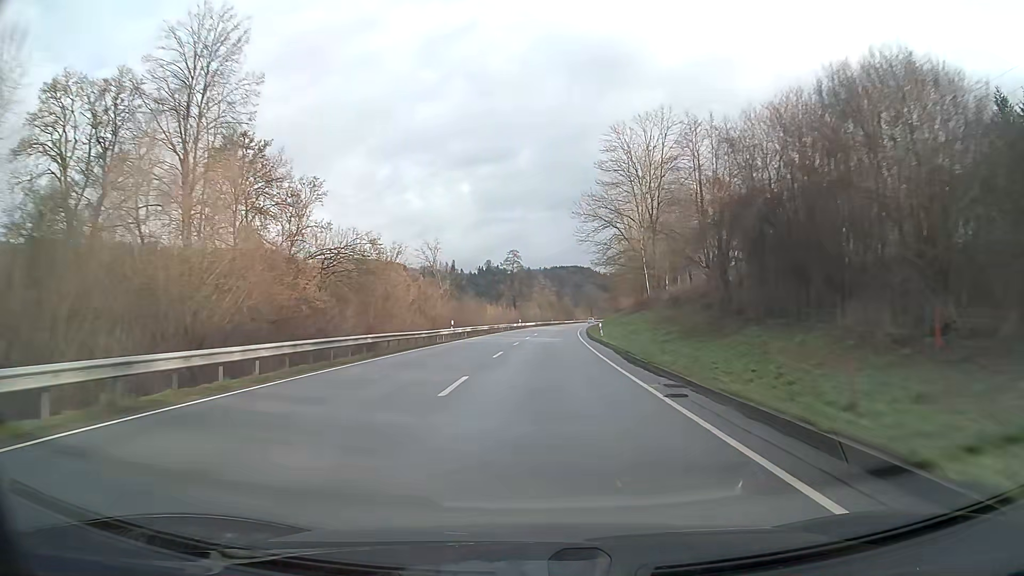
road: primary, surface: asphalt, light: Day
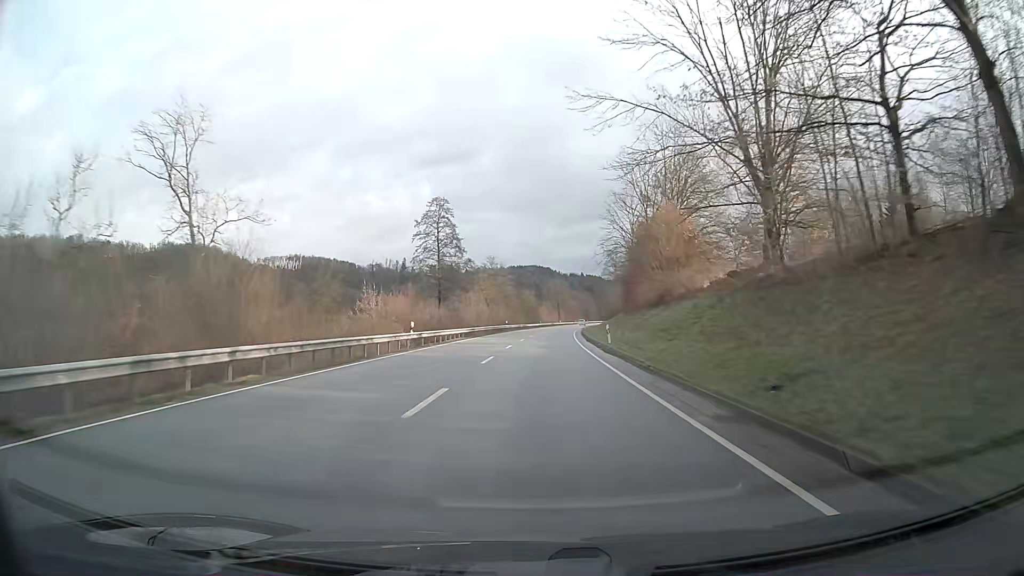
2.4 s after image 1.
(+2.0, +63.1) m; +4°
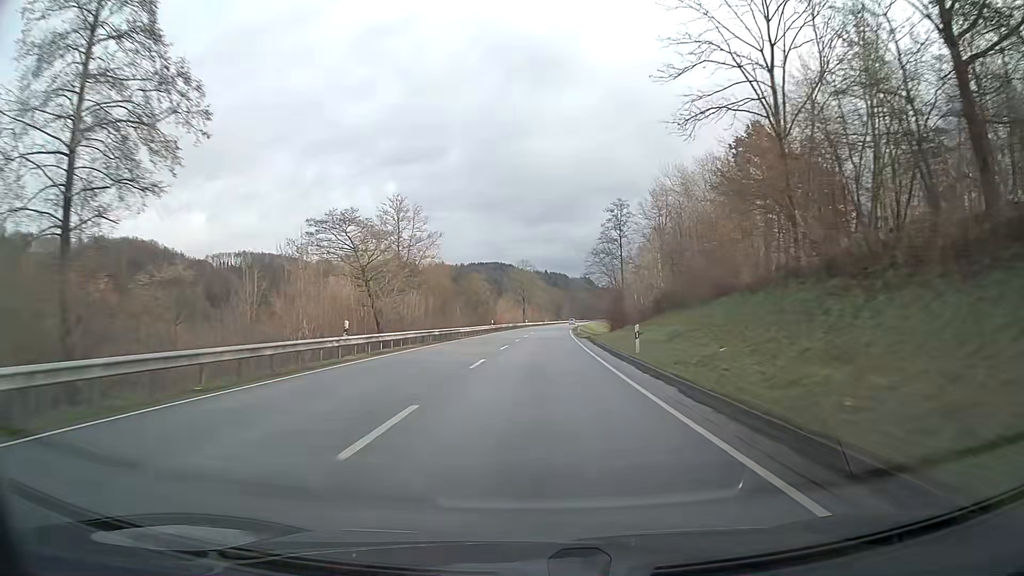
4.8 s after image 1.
(+1.7, +63.2) m; +3°
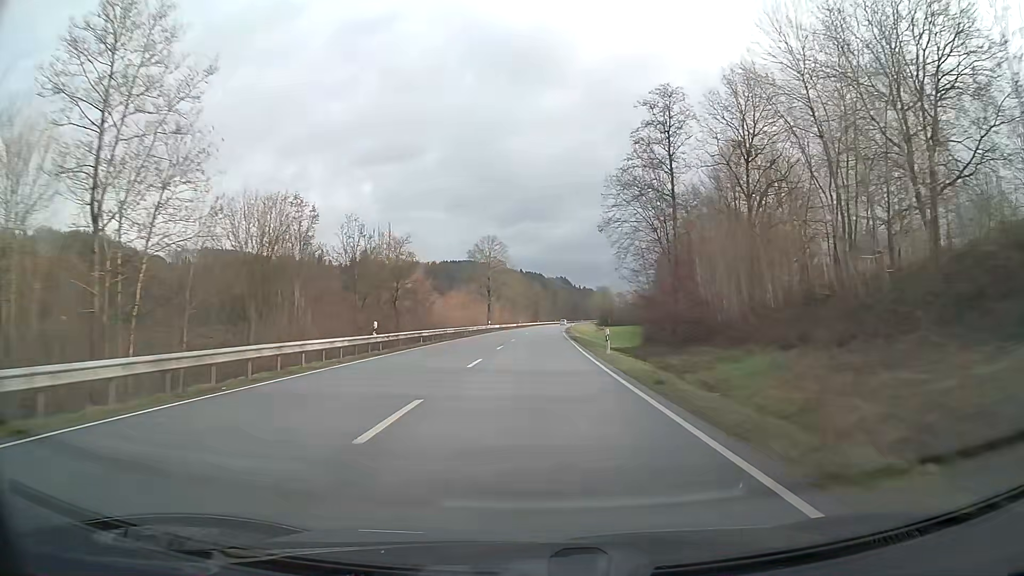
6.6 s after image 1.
(+1.0, +47.5) m; +2°
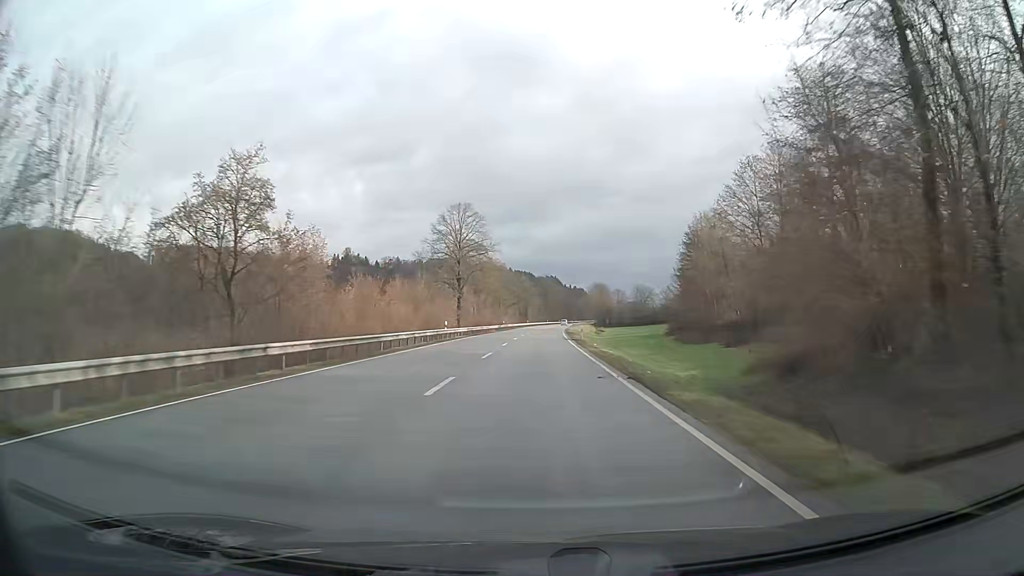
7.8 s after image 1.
(+0.2, +31.7) m; +1°
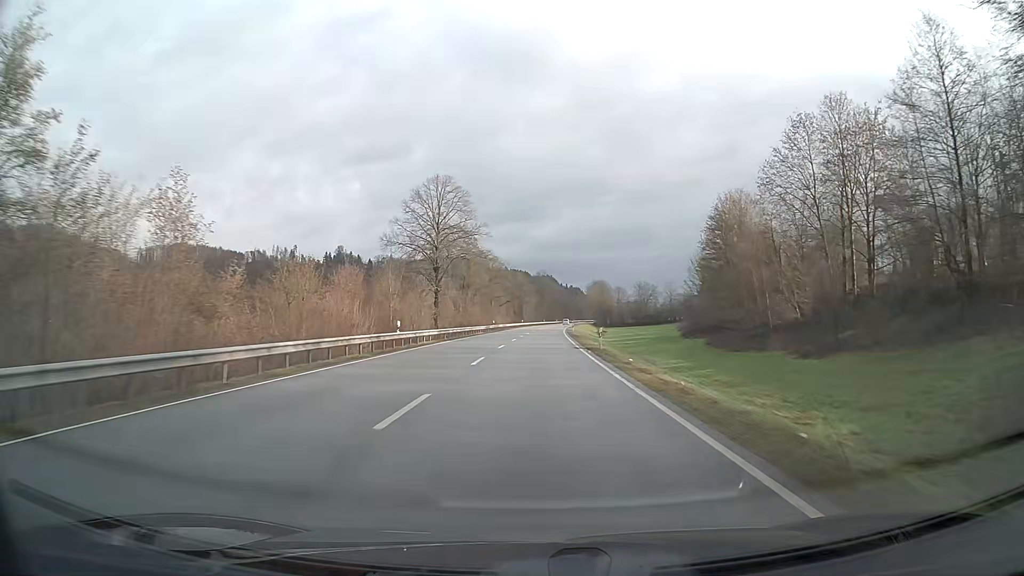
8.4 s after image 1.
(+0.1, +15.9) m; 0°
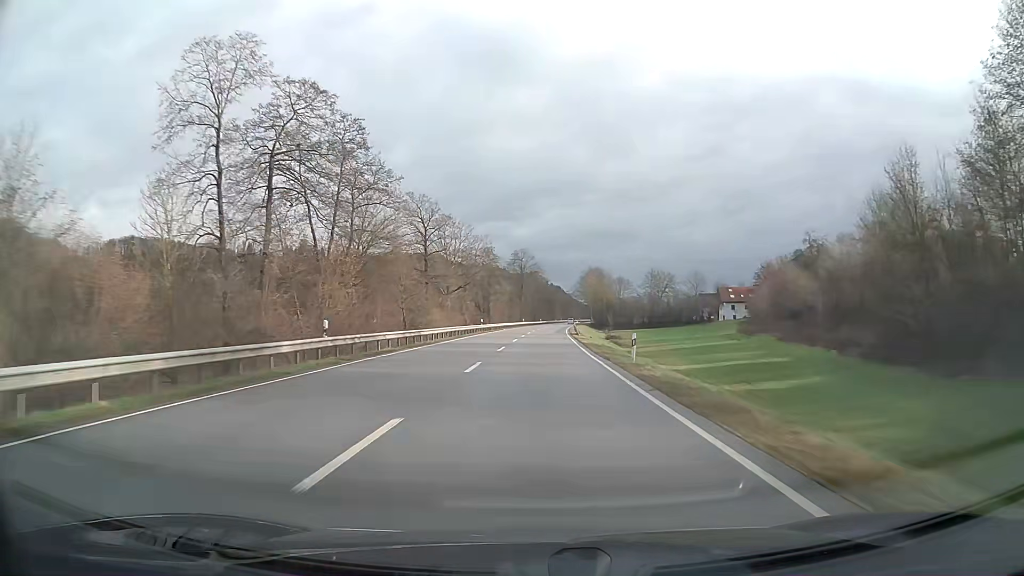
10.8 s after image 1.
(+0.9, +63.4) m; +2°
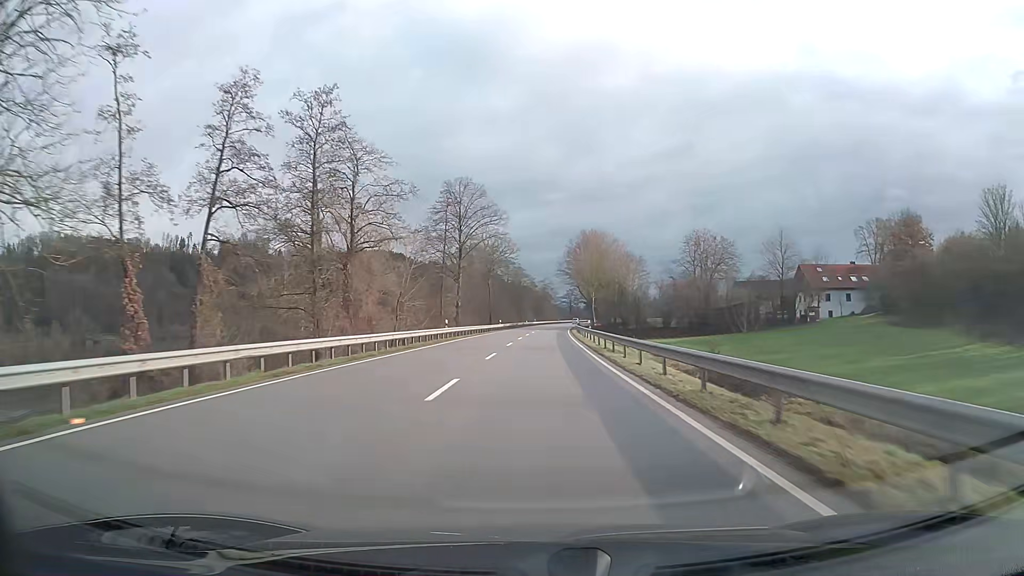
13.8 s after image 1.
(+1.9, +79.1) m; +3°
(0, +10) (0, +20) (0, +30) (+1, +40) (+1, +50) (+1, +60) (+2, +70) (+2, +80) (+3, +90) (+3, +100) m
